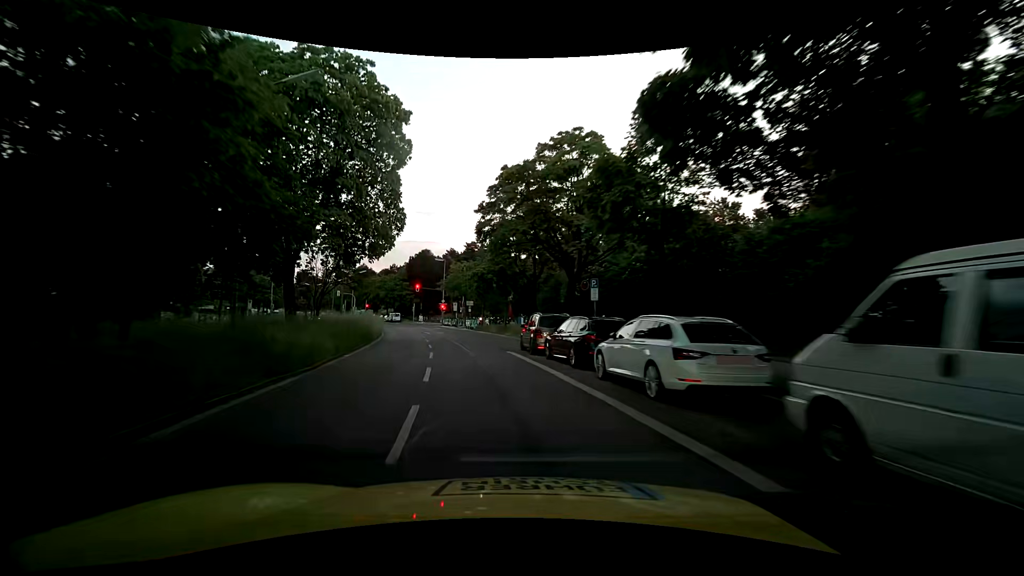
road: secondary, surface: asphalt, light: Day
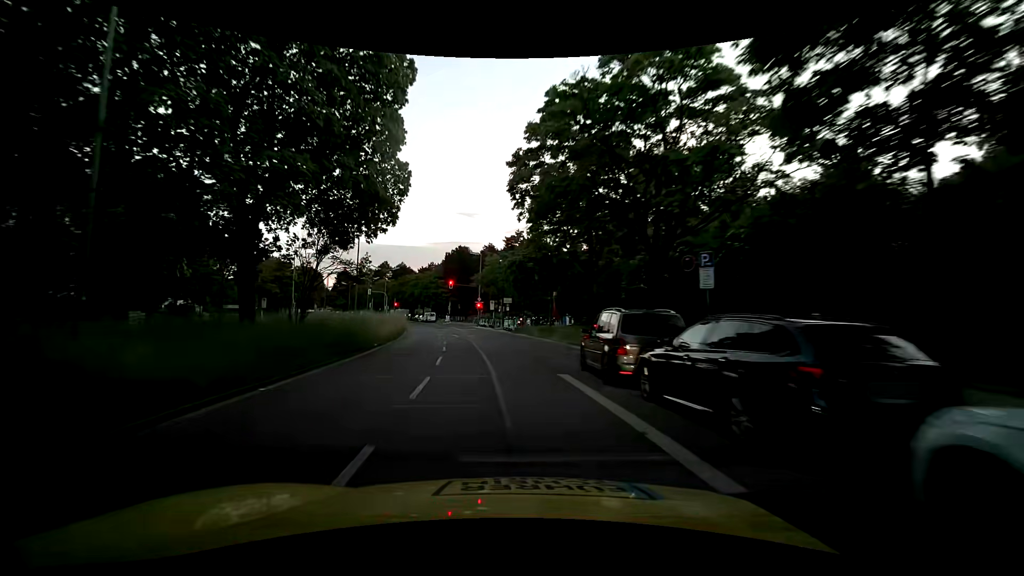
(-0.6, +8.6) m; -5°
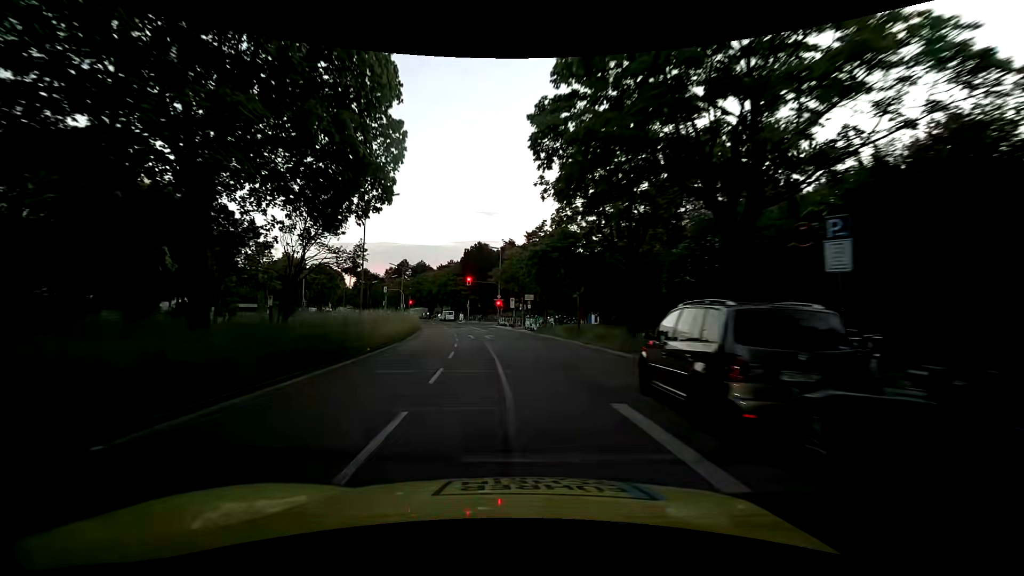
(-0.2, +4.3) m; -5°
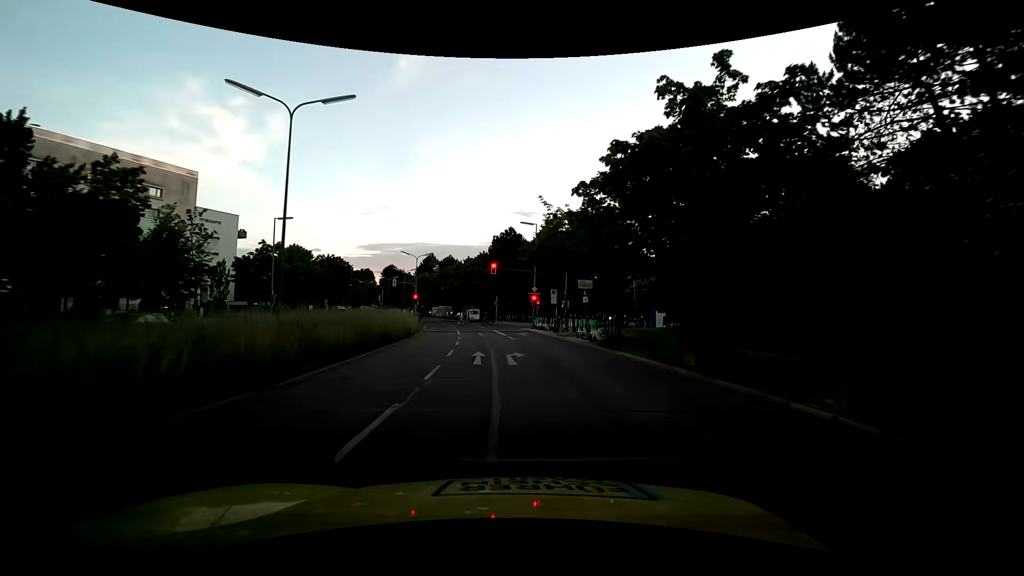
(-0.4, +17.4) m; -3°
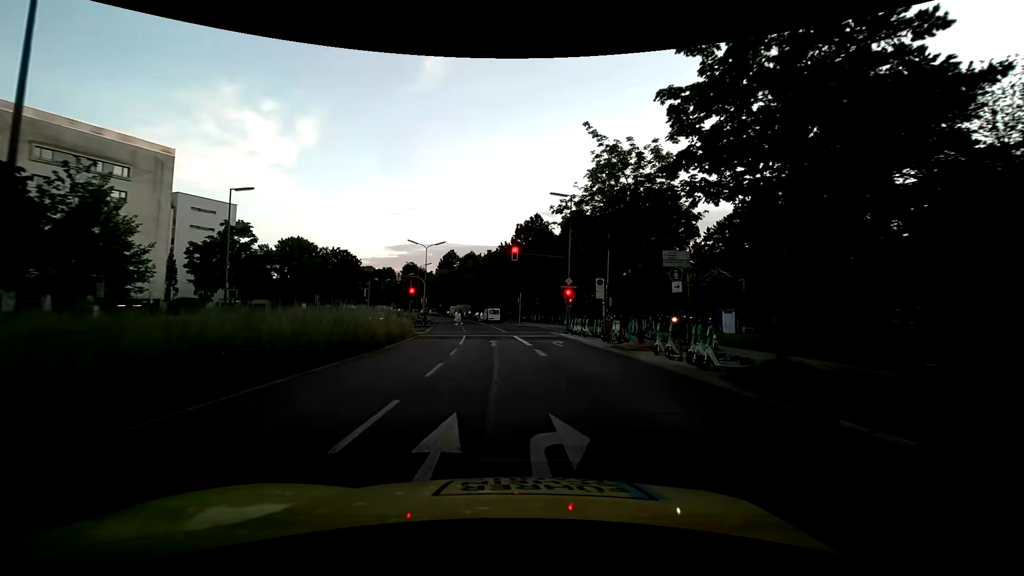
(-0.4, +11.8) m; -3°
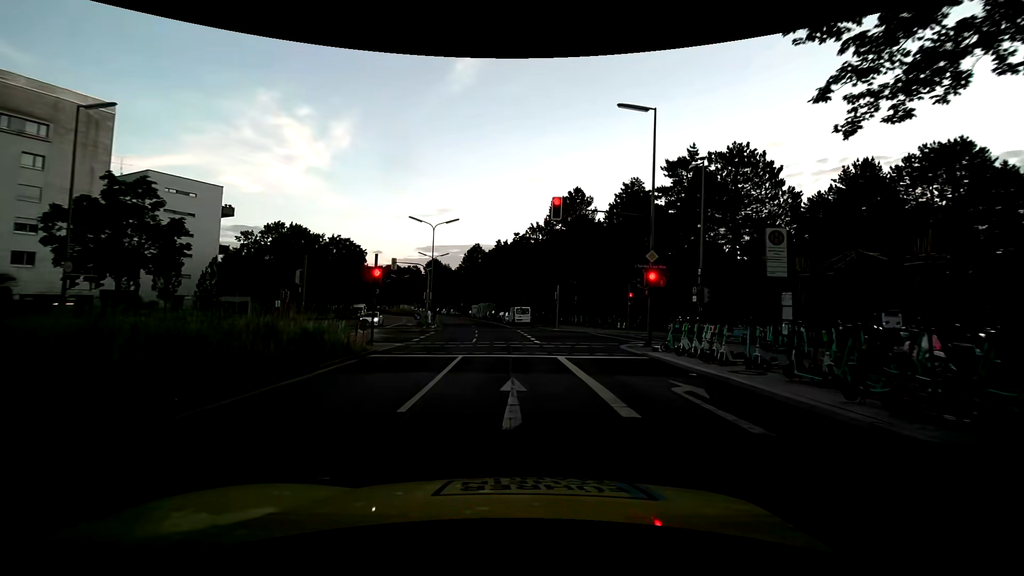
(-0.9, +15.7) m; -5°
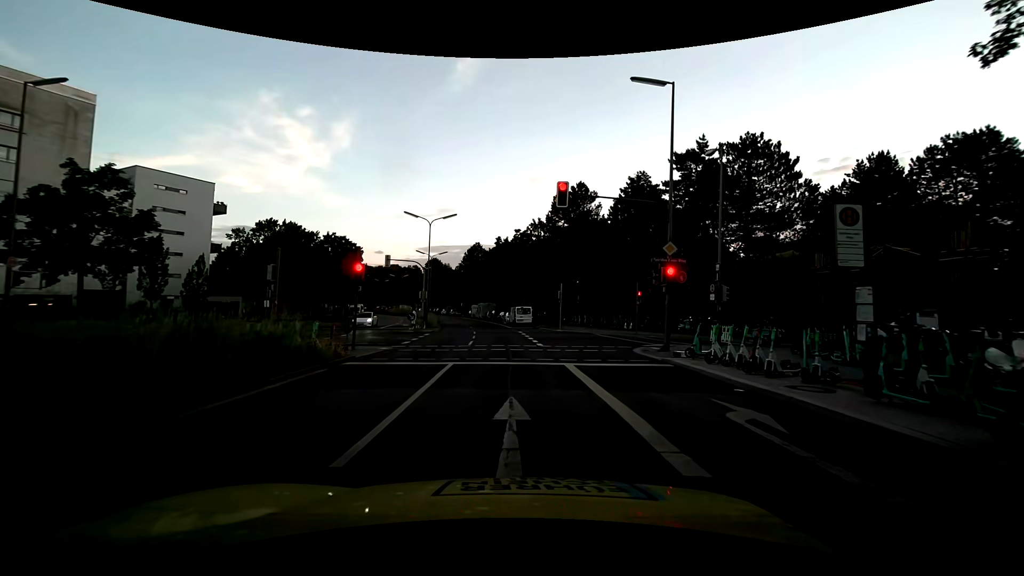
(0.0, +2.4) m; -1°
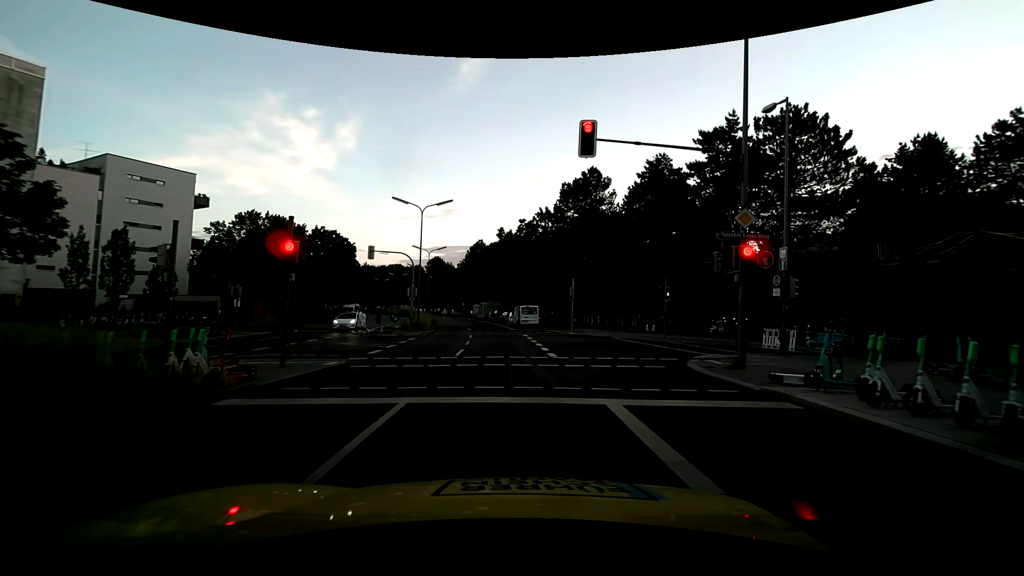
(+0.1, +5.8) m; +1°
(0, +10) (0, +20) (-1, +30) (-3, +40) (-4, +50) (-6, +60) (-8, +69) (-10, +79) (-13, +89) (-15, +98) m
